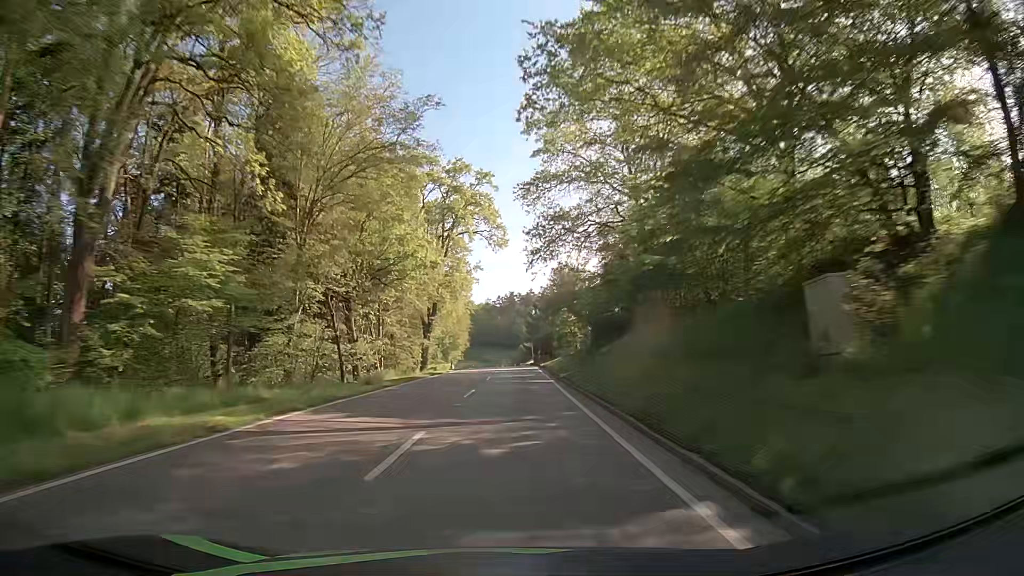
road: secondary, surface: asphalt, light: Day
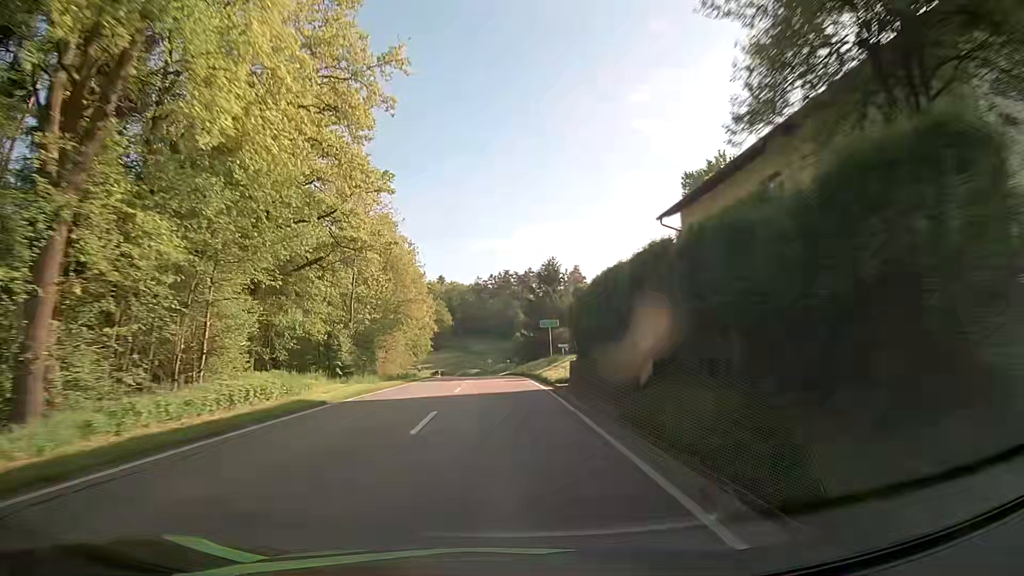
(+0.5, +56.1) m; 0°
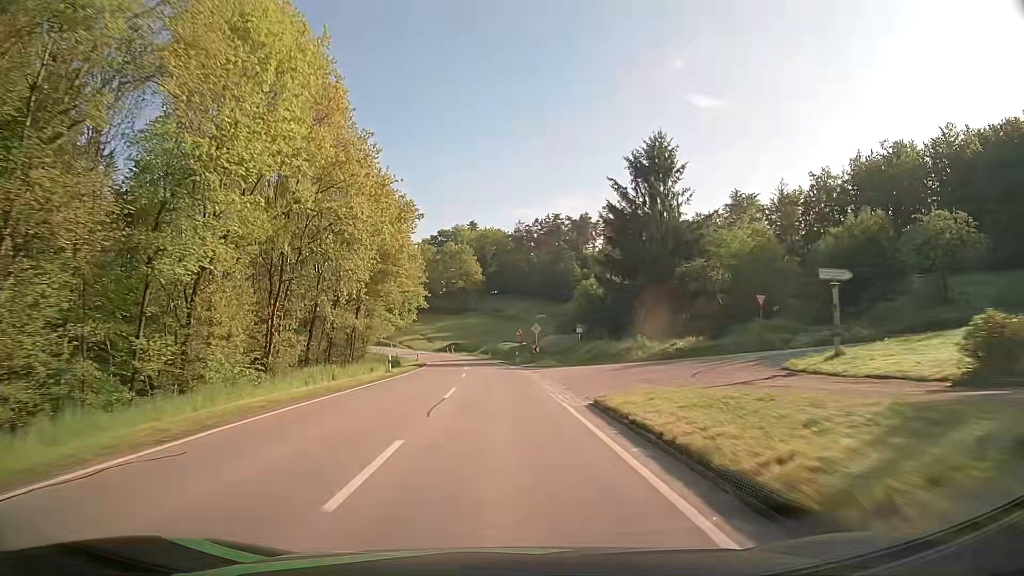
(-2.0, +64.9) m; -3°
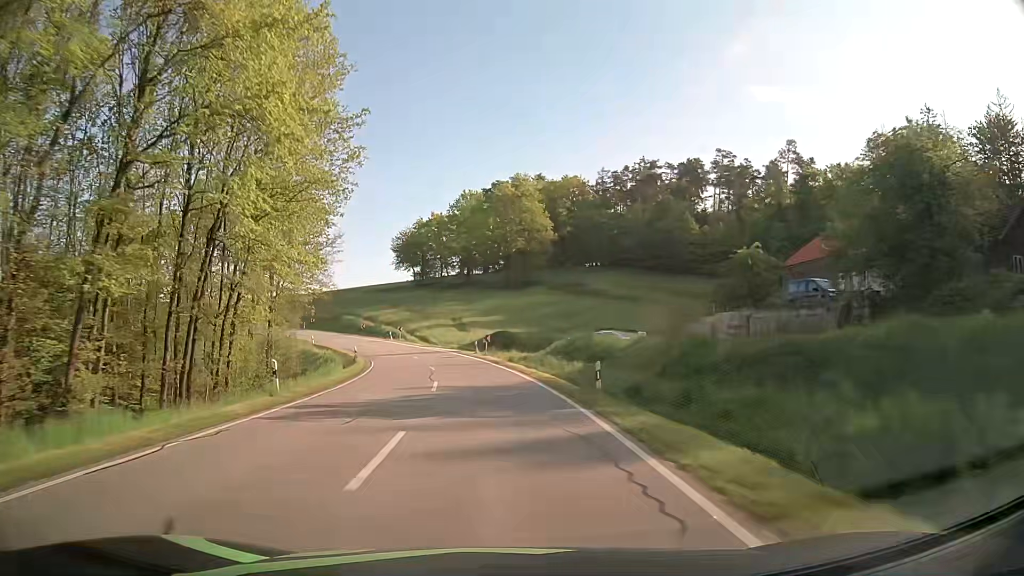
(-2.5, +59.3) m; -6°
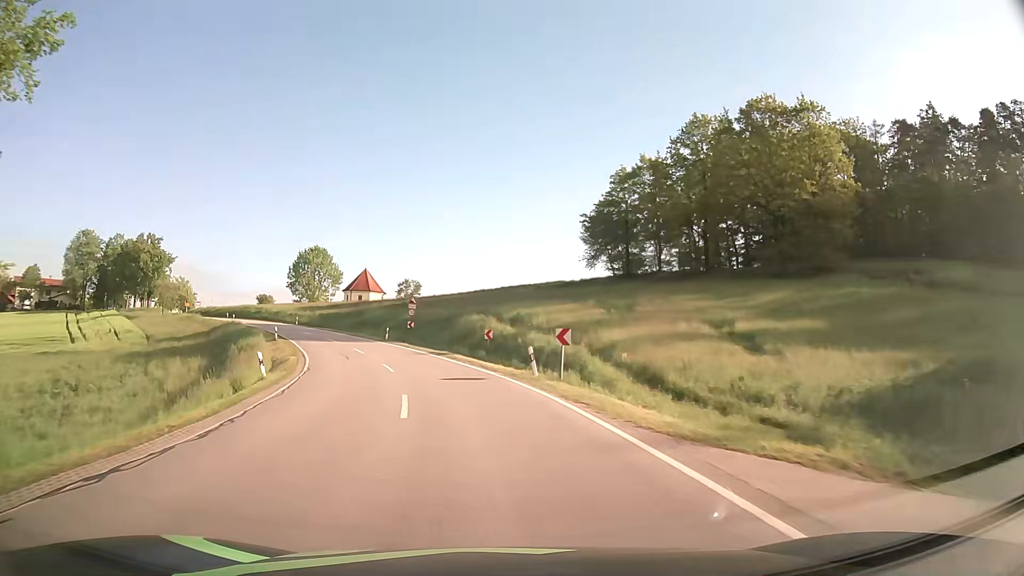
(-6.7, +52.5) m; -16°
